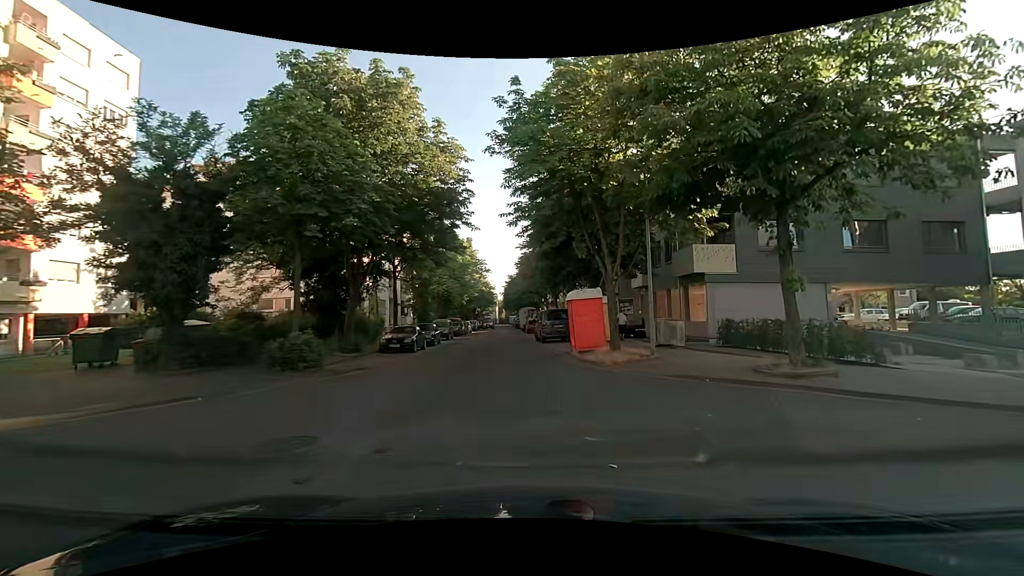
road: residential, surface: asphalt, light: Day
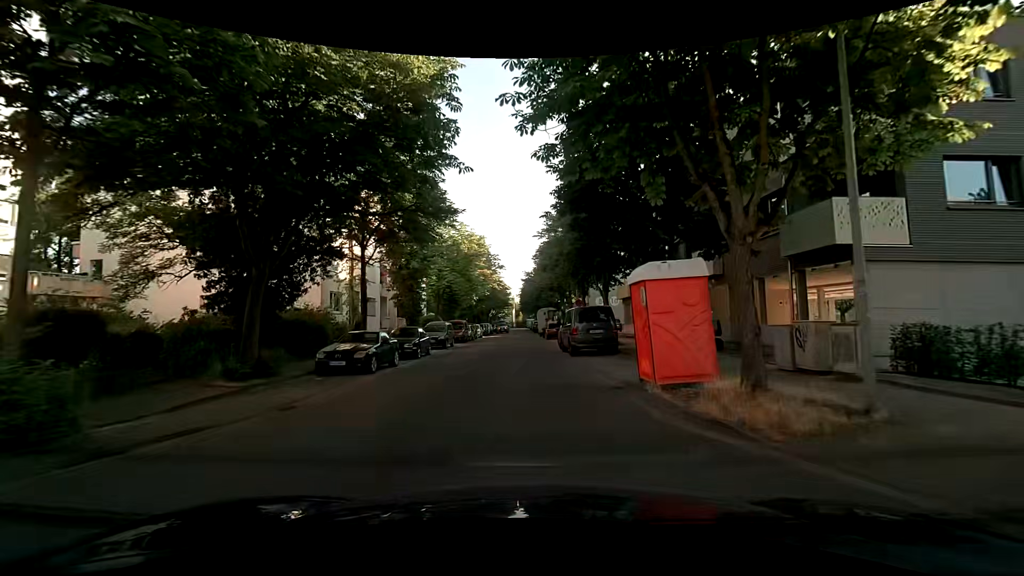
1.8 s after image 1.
(+0.1, +9.3) m; -1°
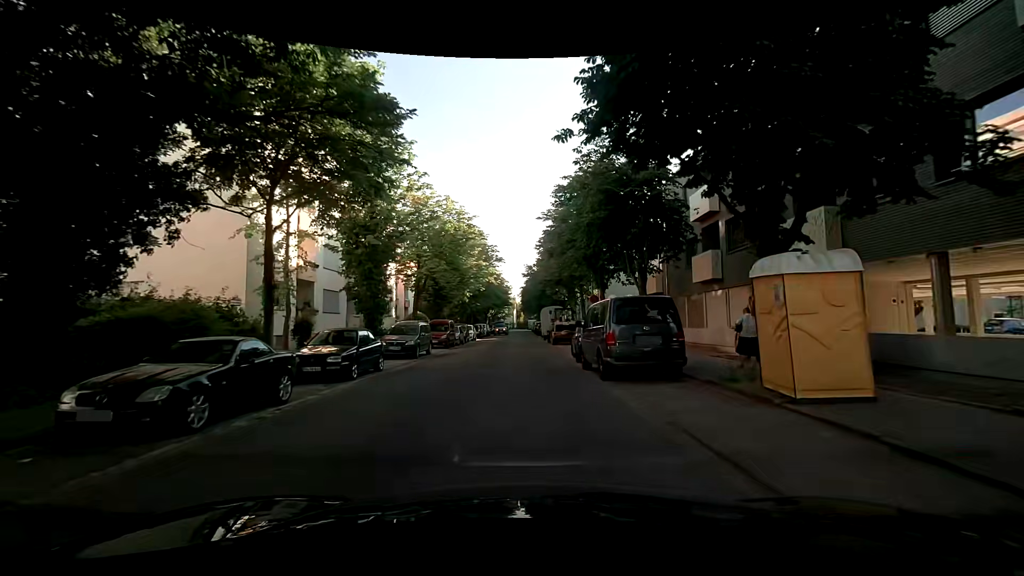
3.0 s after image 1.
(+0.1, +8.3) m; 0°
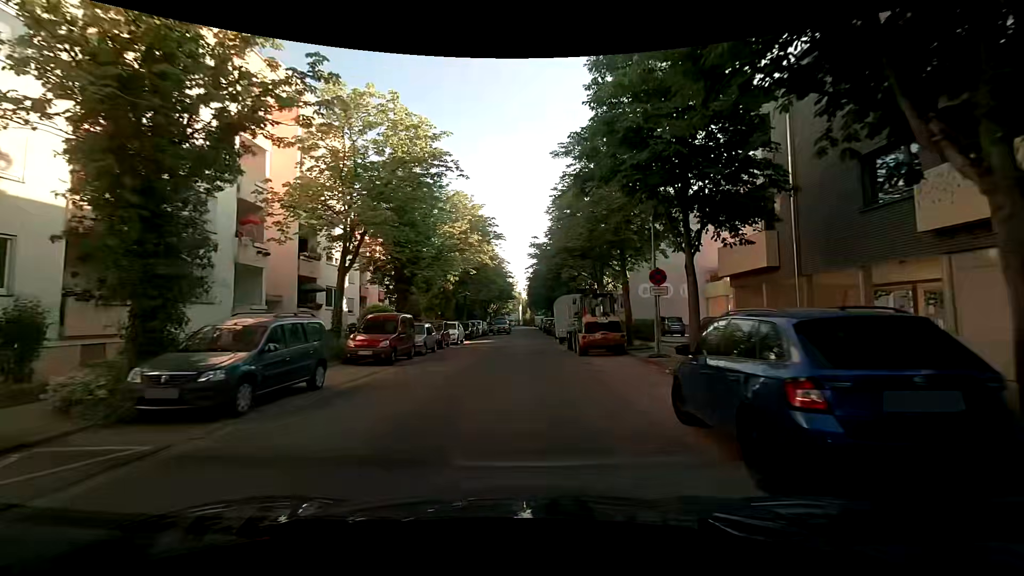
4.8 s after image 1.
(0.0, +13.9) m; +1°
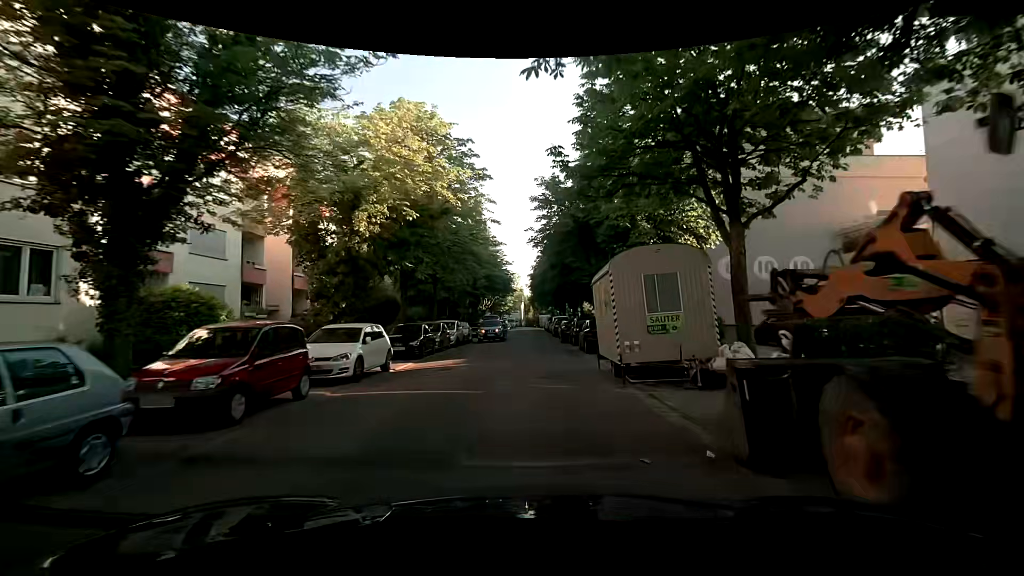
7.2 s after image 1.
(-0.5, +19.0) m; -1°
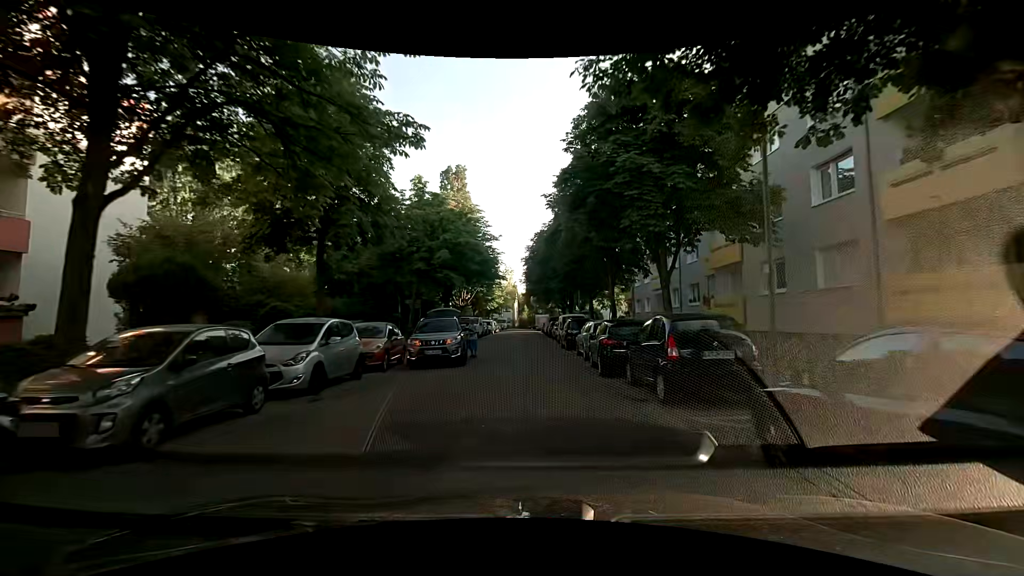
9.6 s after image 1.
(0.0, +18.9) m; 0°
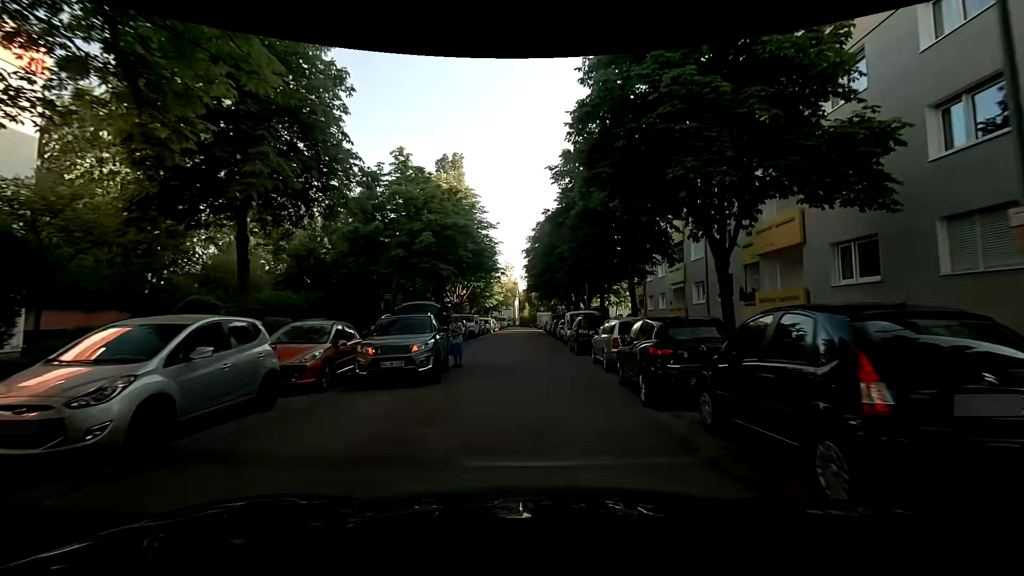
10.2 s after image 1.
(-0.1, +4.7) m; 0°
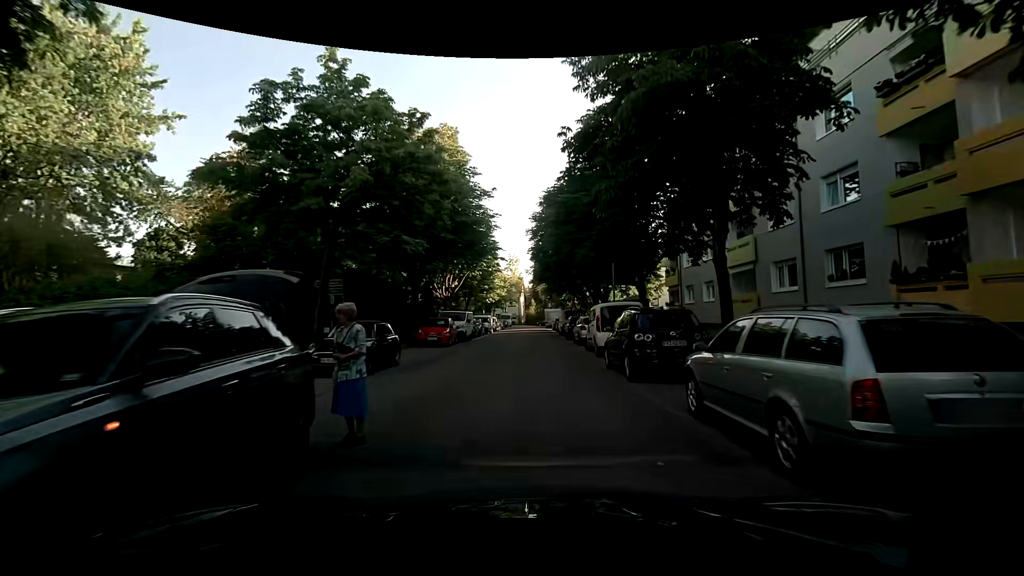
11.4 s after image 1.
(-0.1, +9.3) m; -1°
(0, +10) (0, +20) (0, +30) (+1, +40) (+1, +50) (+1, +60) (+1, +70) (+1, +80) (+1, +90) (+4, +100) m
